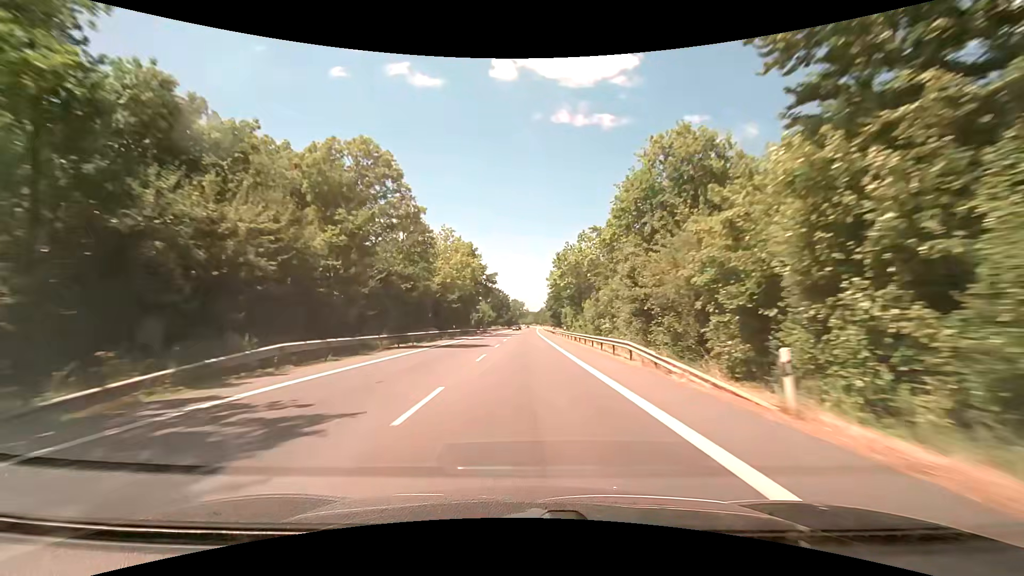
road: primary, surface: asphalt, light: Day
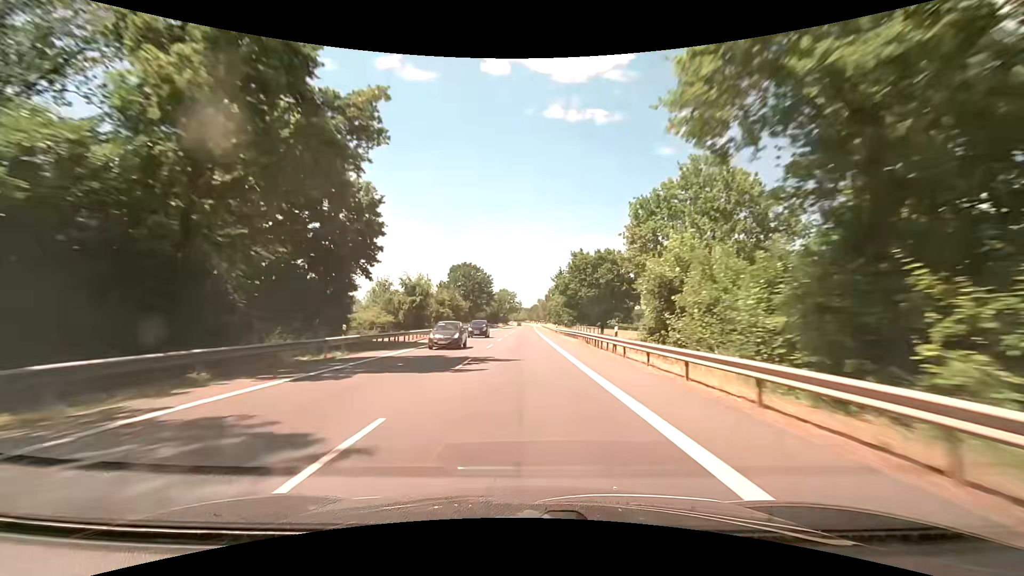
(+0.4, +64.0) m; +1°
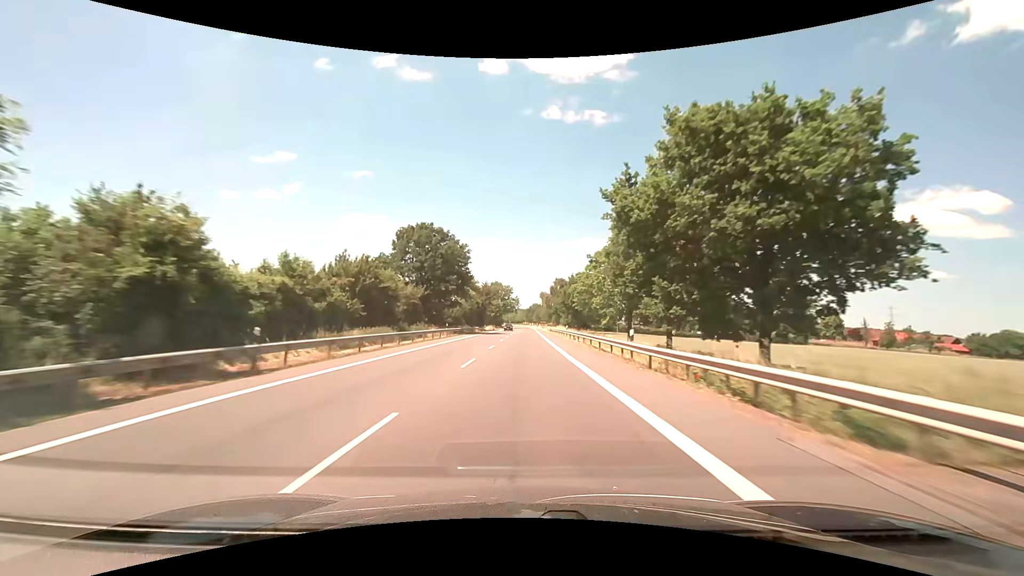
(+0.3, +47.6) m; 0°
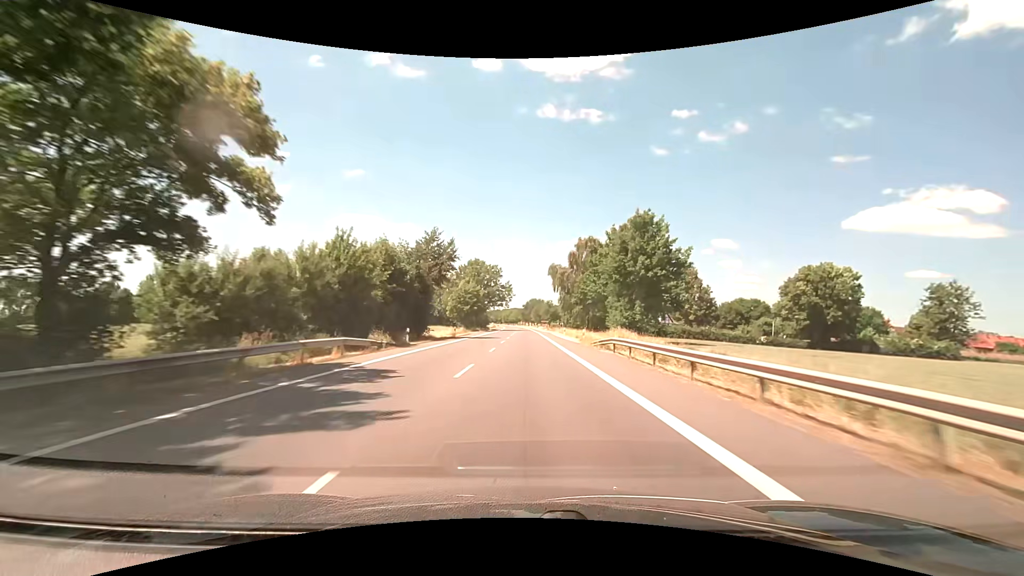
(+0.2, +63.2) m; +1°
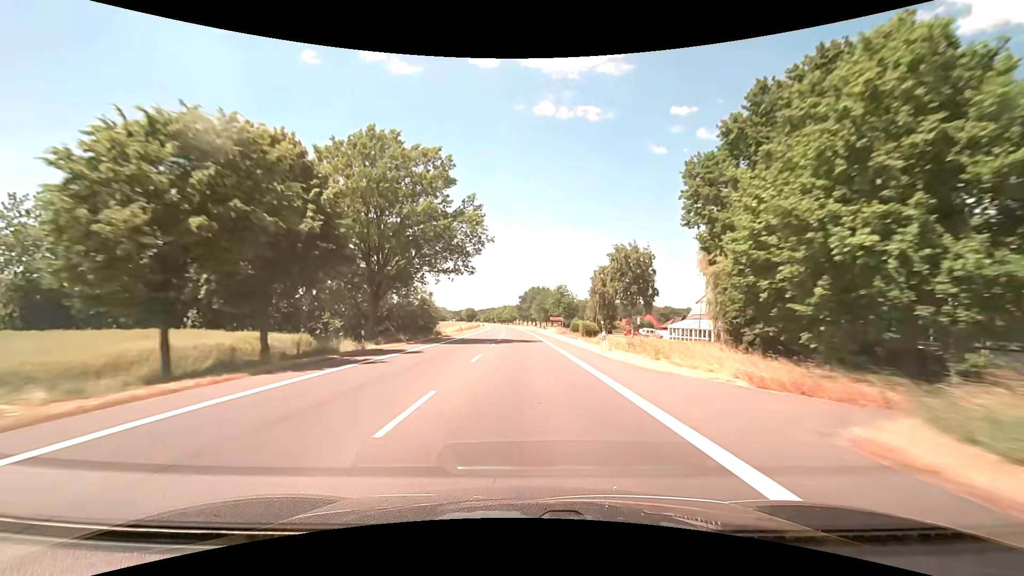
(+0.1, +78.9) m; 0°
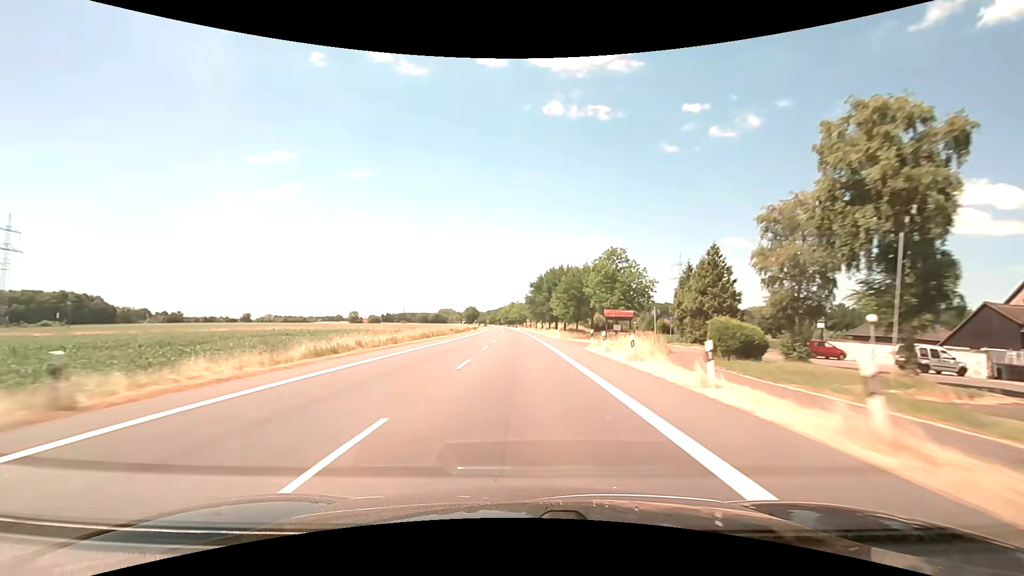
(-0.7, +63.2) m; -1°
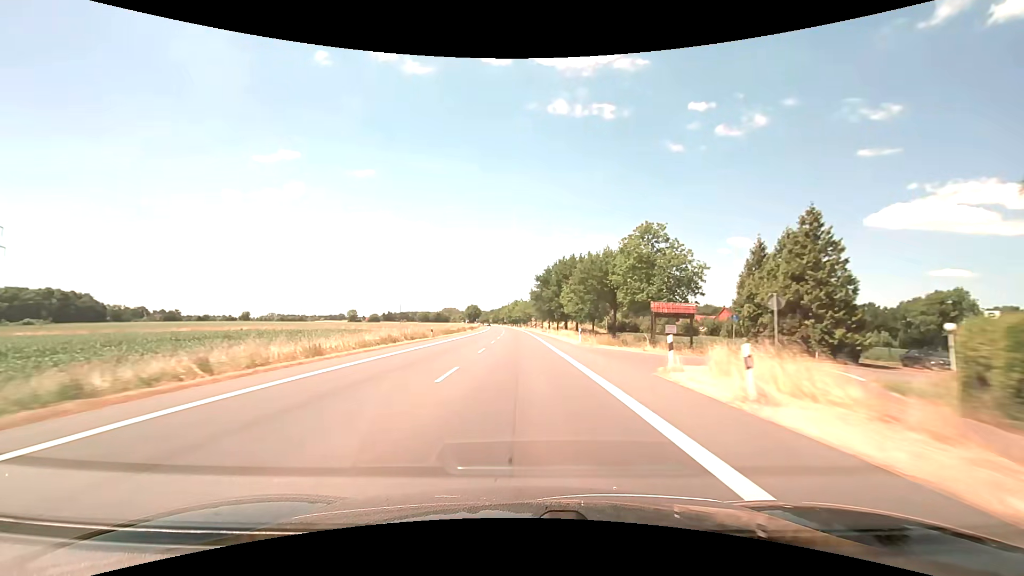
(-0.1, +15.8) m; -1°
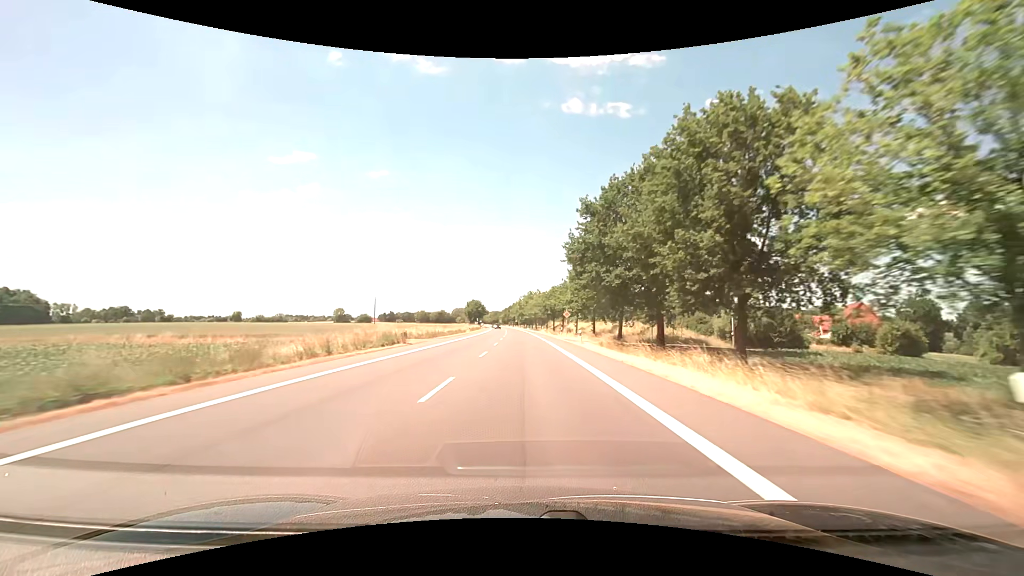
(-1.0, +63.1) m; -2°
(0, +10) (0, +20) (0, +30) (0, +40) (0, +50) (0, +60) (0, +70) (0, +80) (-1, +90) (-1, +100) m
